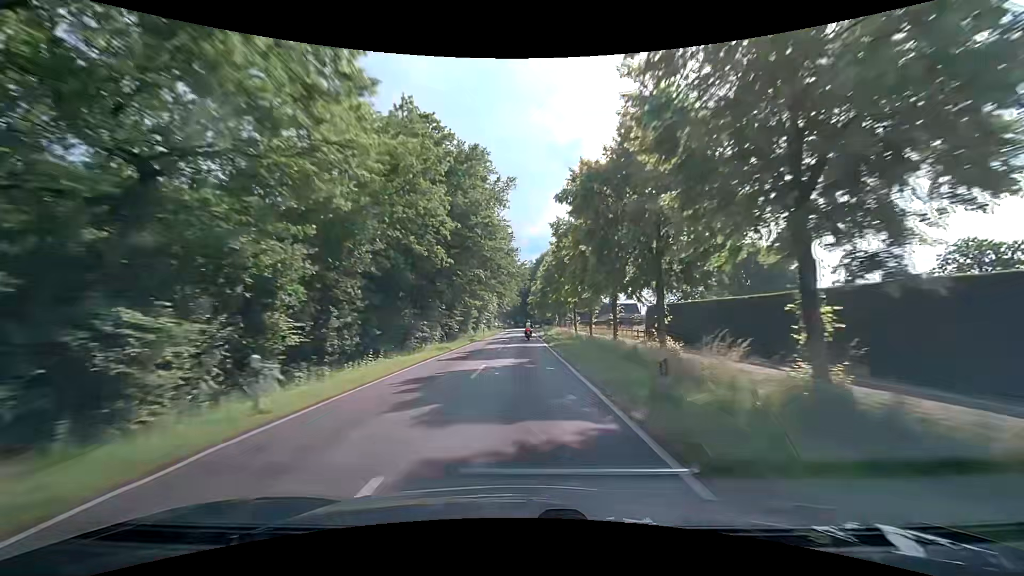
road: secondary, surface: asphalt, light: Day
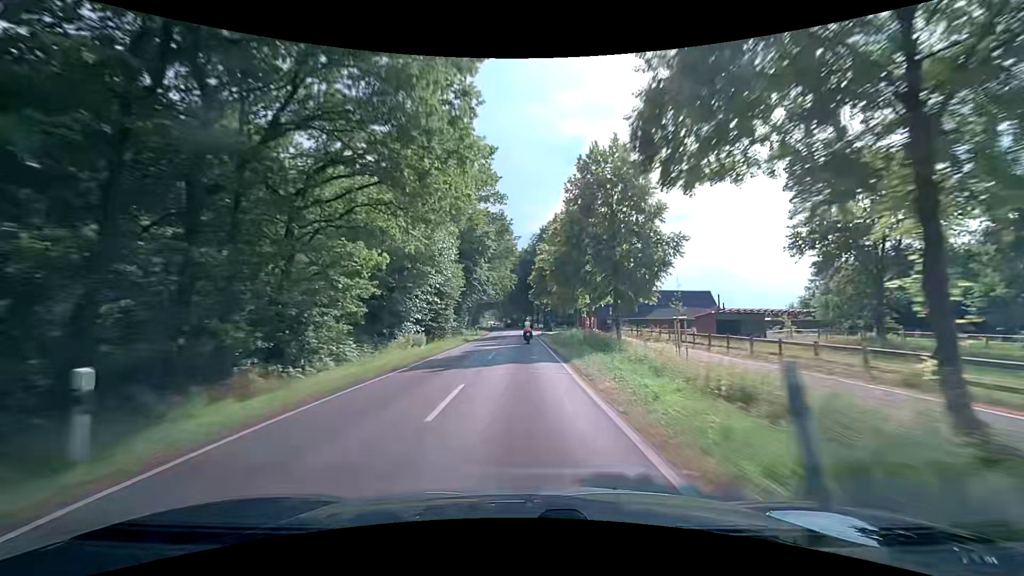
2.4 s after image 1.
(+0.1, +53.1) m; 0°
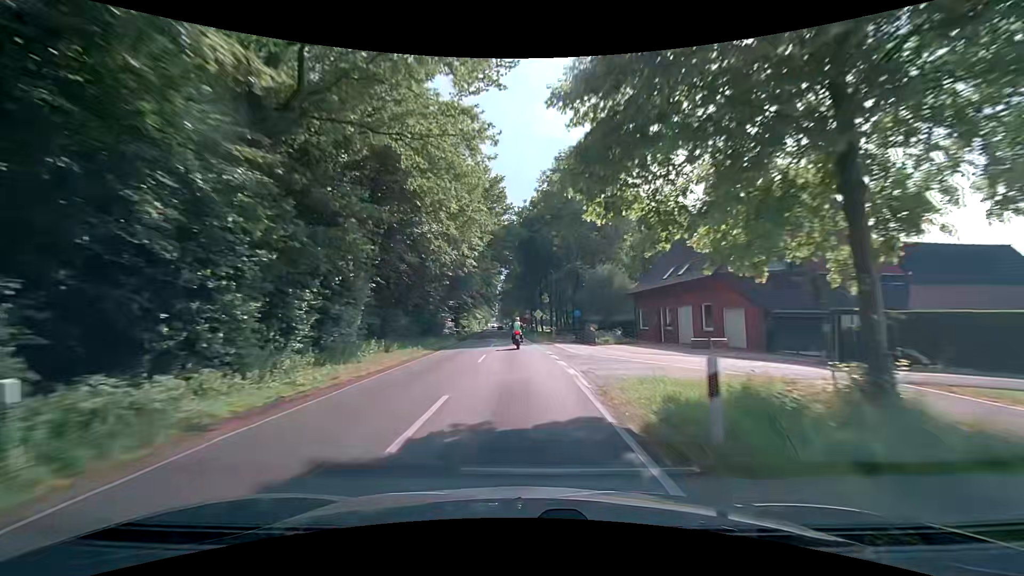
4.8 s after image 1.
(-0.1, +49.1) m; -1°
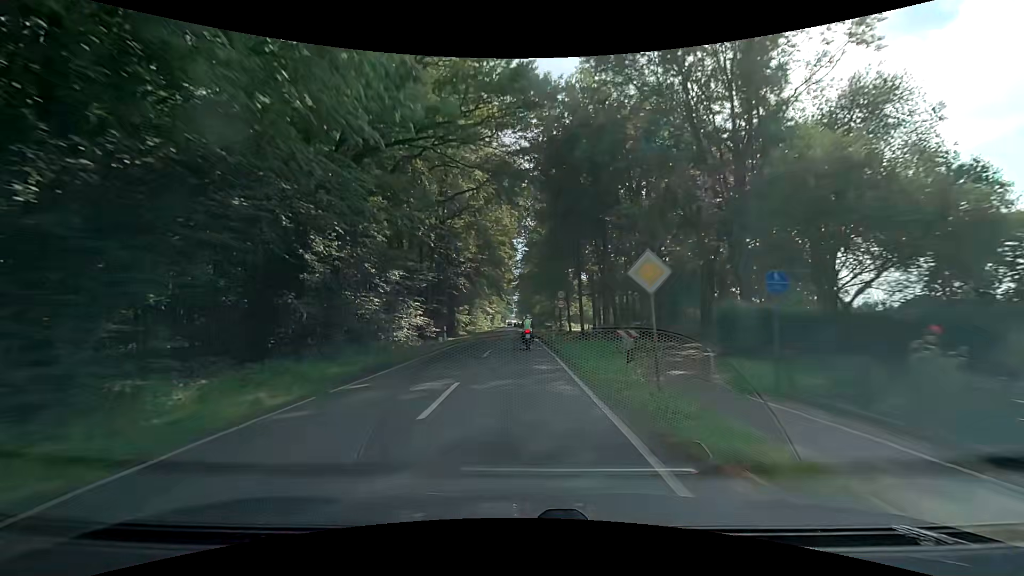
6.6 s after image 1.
(-0.5, +34.2) m; -2°
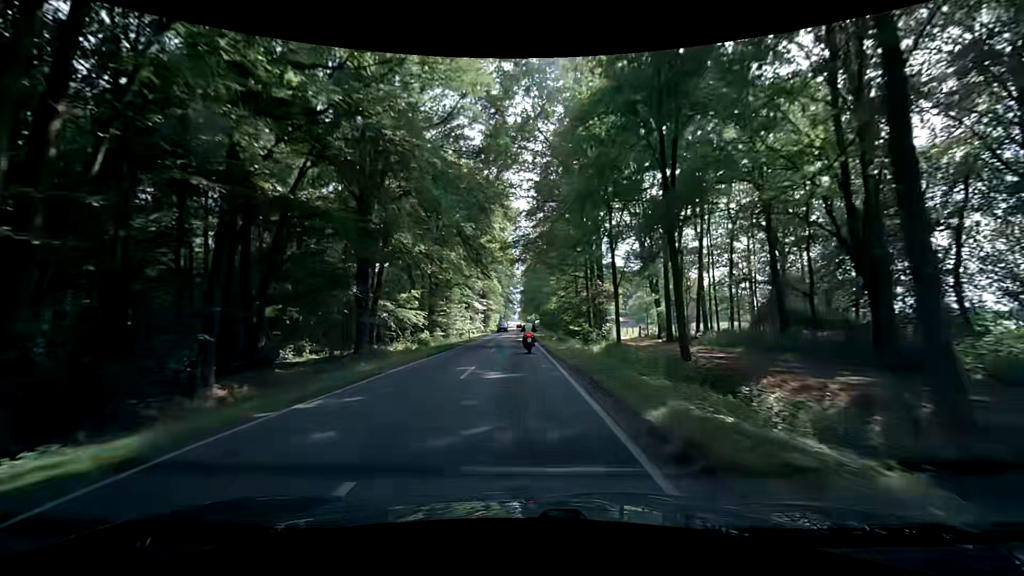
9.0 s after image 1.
(-0.9, +42.3) m; -1°
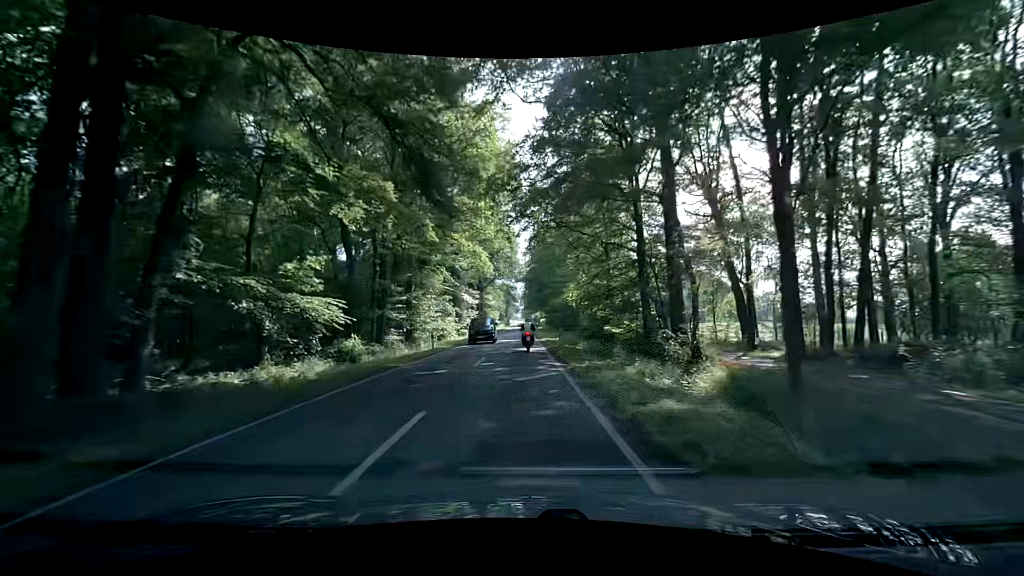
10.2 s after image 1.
(0.0, +20.5) m; 0°
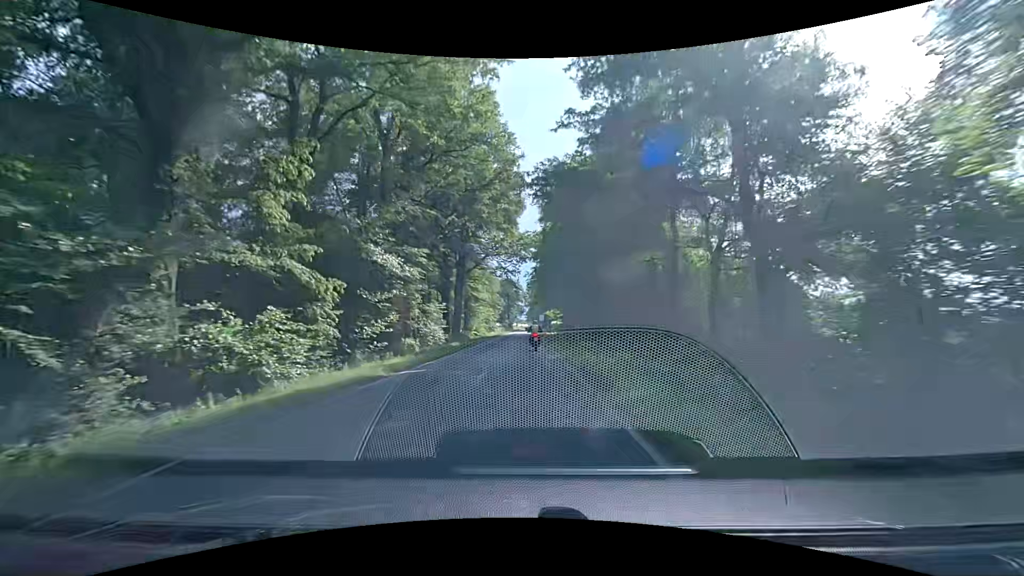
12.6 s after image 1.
(-0.5, +40.5) m; -1°
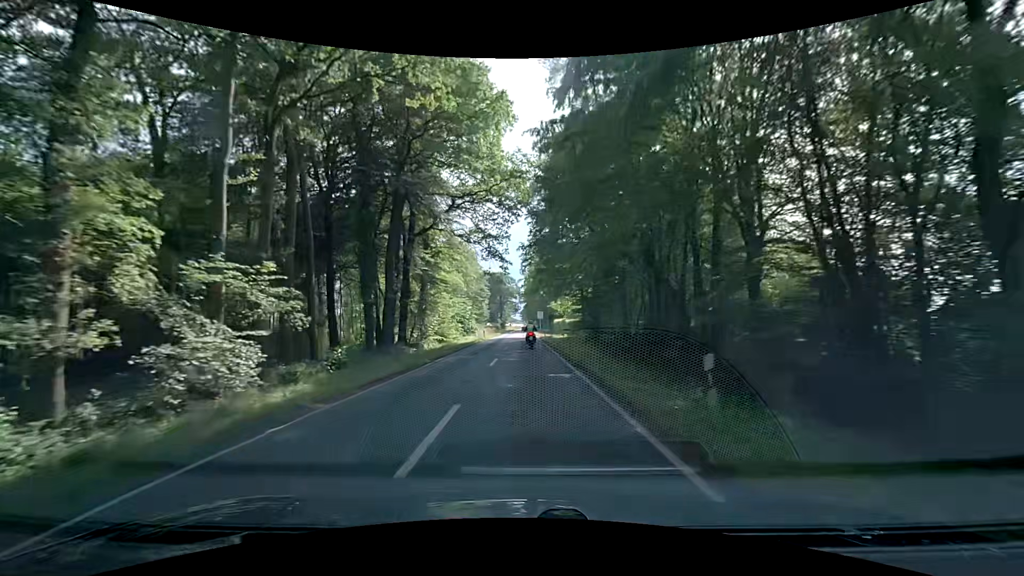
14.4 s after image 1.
(+0.1, +30.4) m; 0°
(0, +10) (0, +20) (+1, +30) (+1, +40) (+1, +50) (+1, +60) (+1, +70) (+1, +80) (+1, +90) (+2, +100) m
